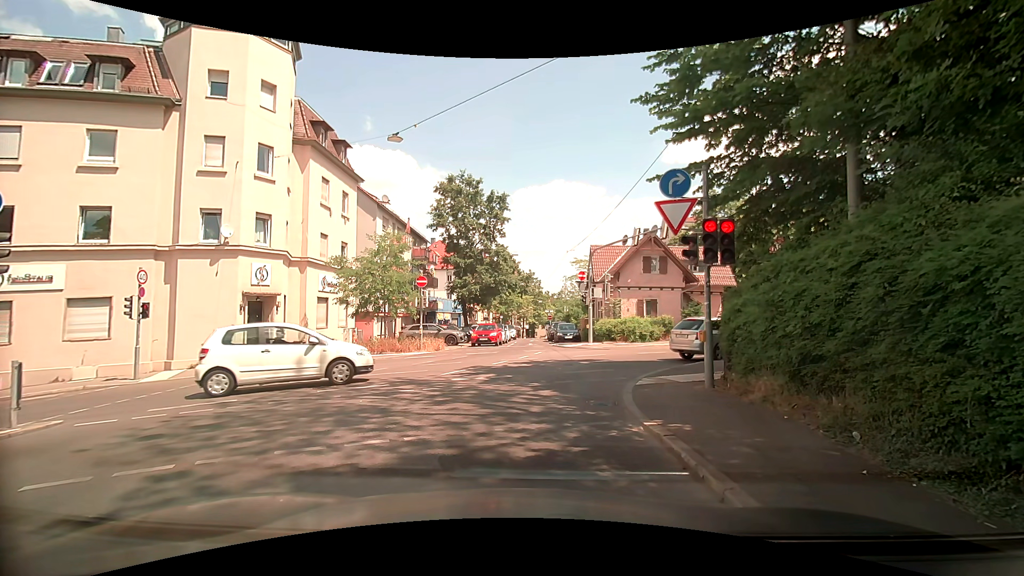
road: unclassified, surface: asphalt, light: Day
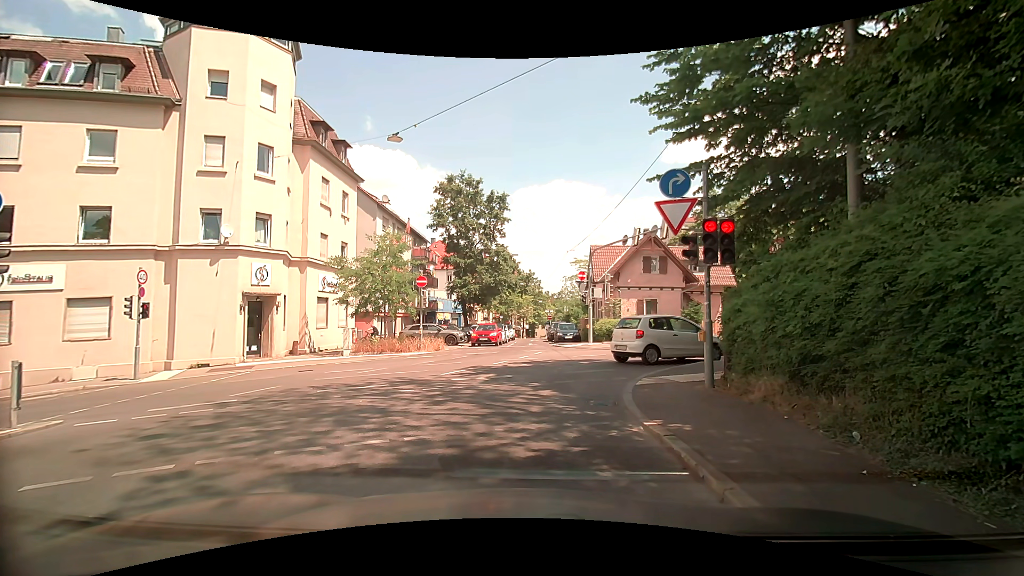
(0.0, 0.0) m; 0°
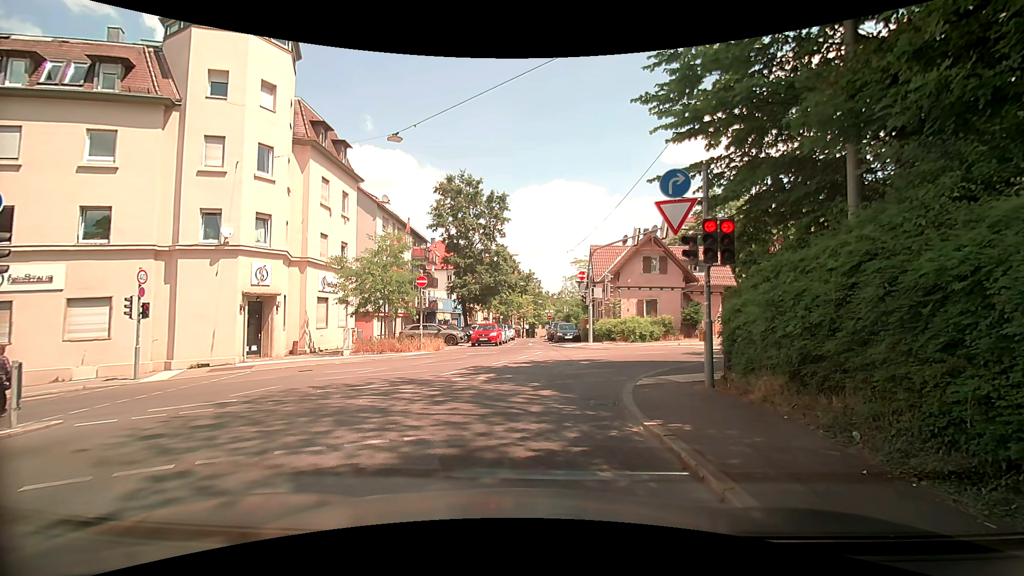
(0.0, 0.0) m; 0°
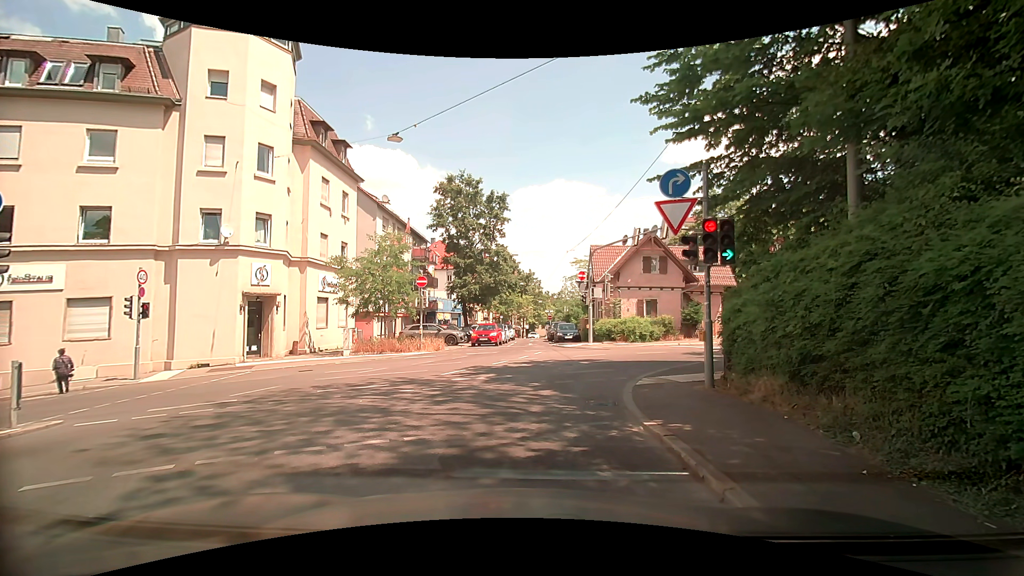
(0.0, 0.0) m; 0°
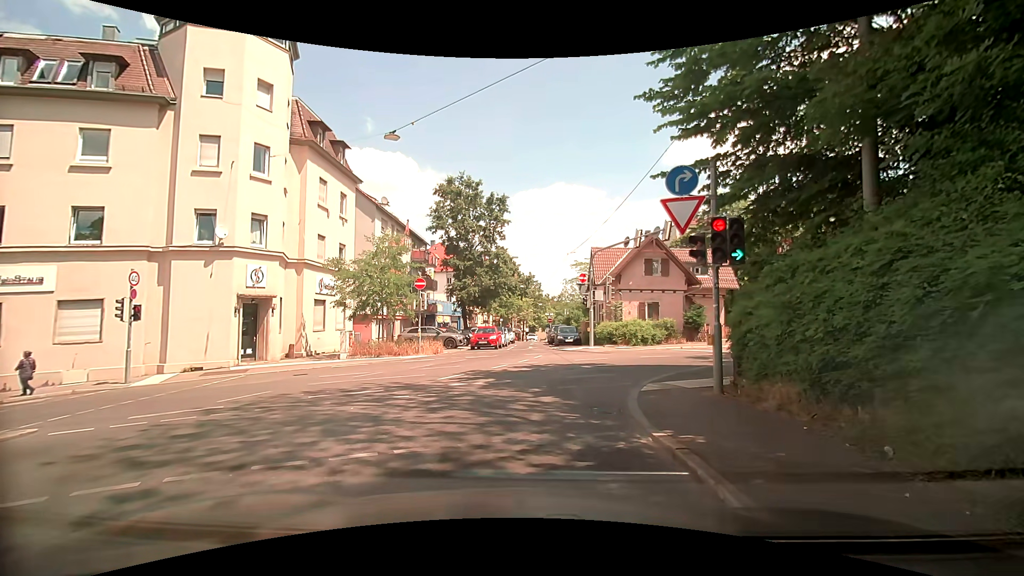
(0.0, +0.5) m; 0°
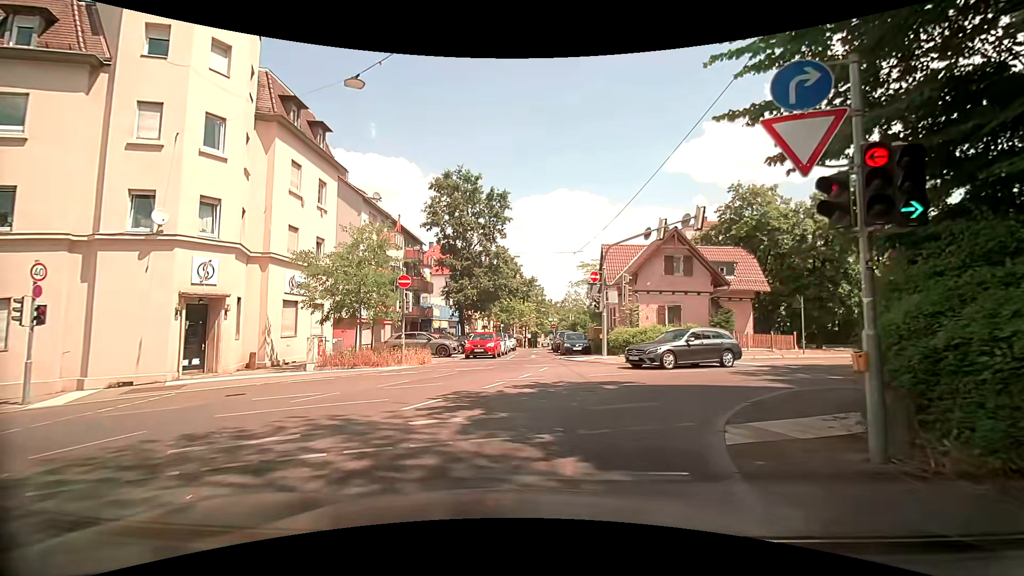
(+0.1, +4.2) m; +2°
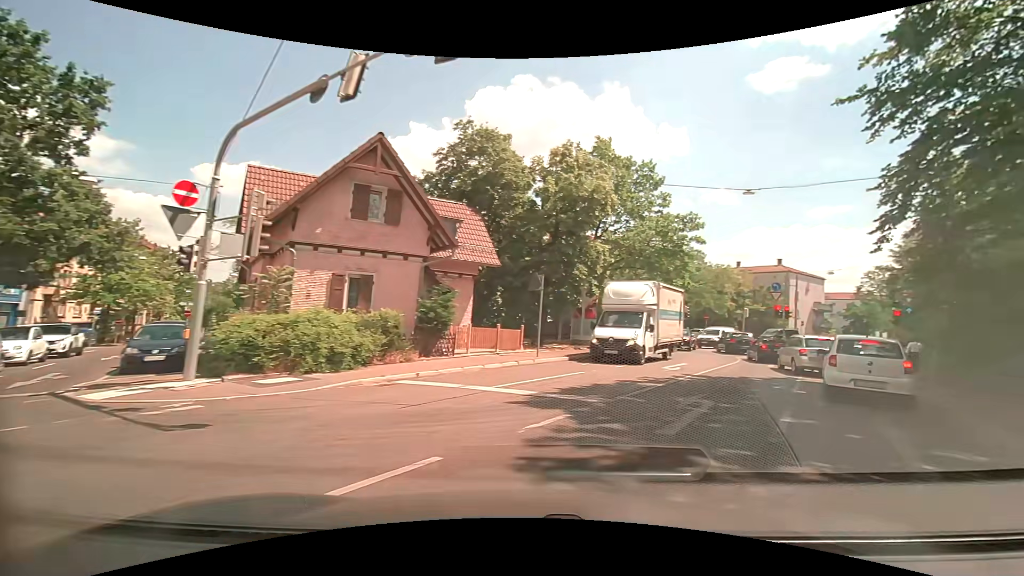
(+2.5, +13.2) m; +31°
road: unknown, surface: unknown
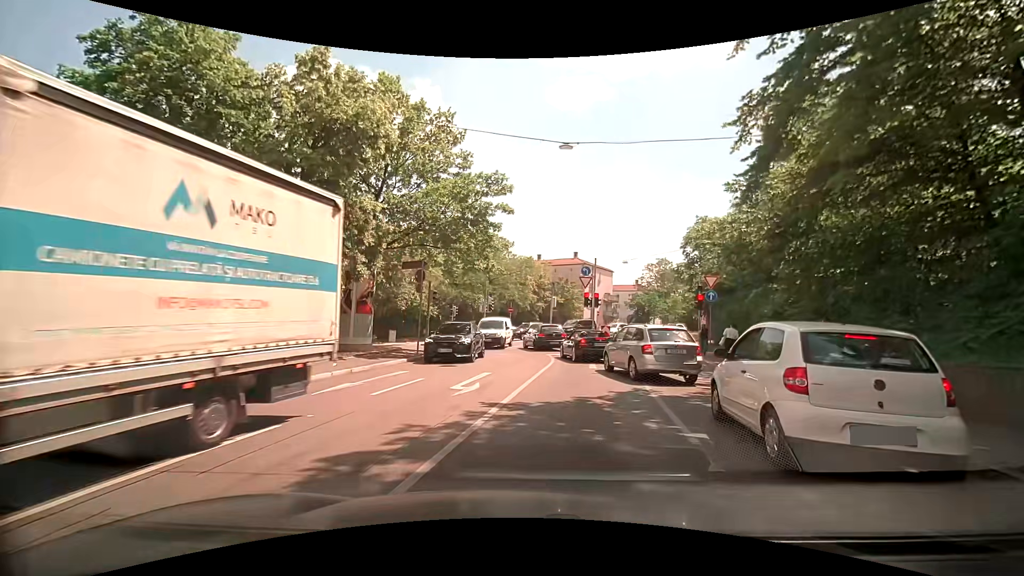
(+2.1, +7.5) m; +26°
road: secondary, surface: asphalt
